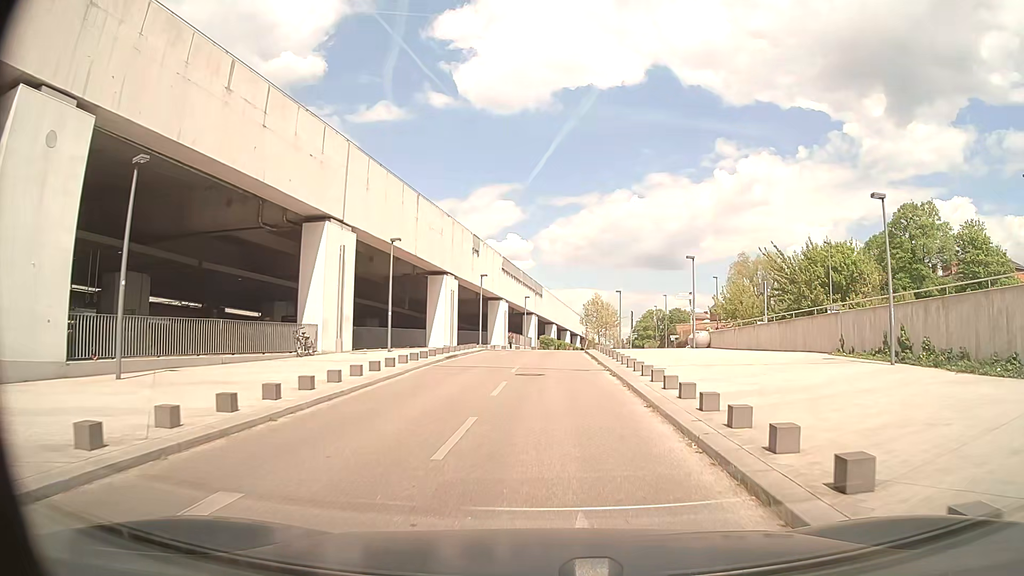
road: service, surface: asphalt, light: Day
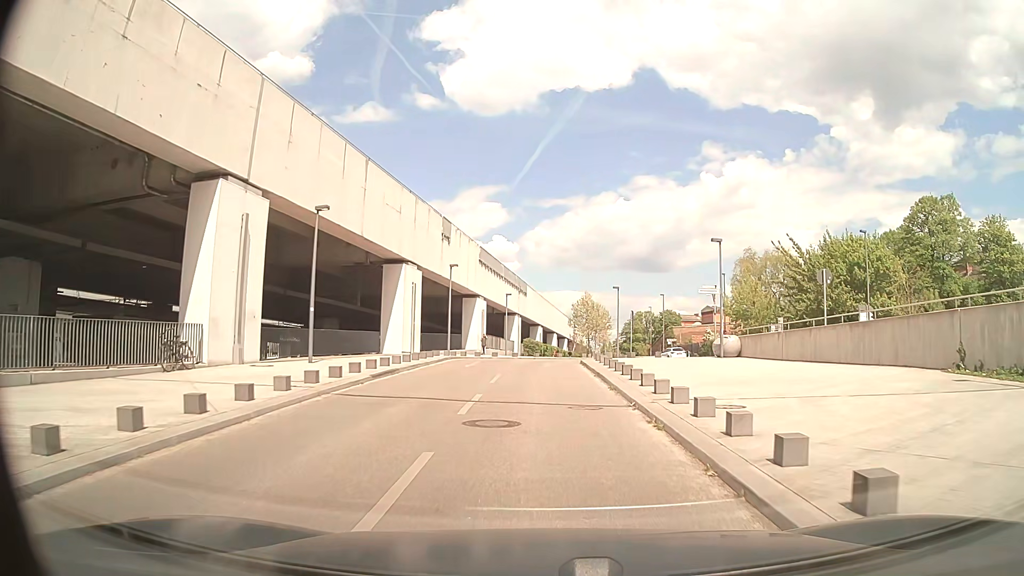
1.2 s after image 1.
(+0.1, +8.9) m; +2°
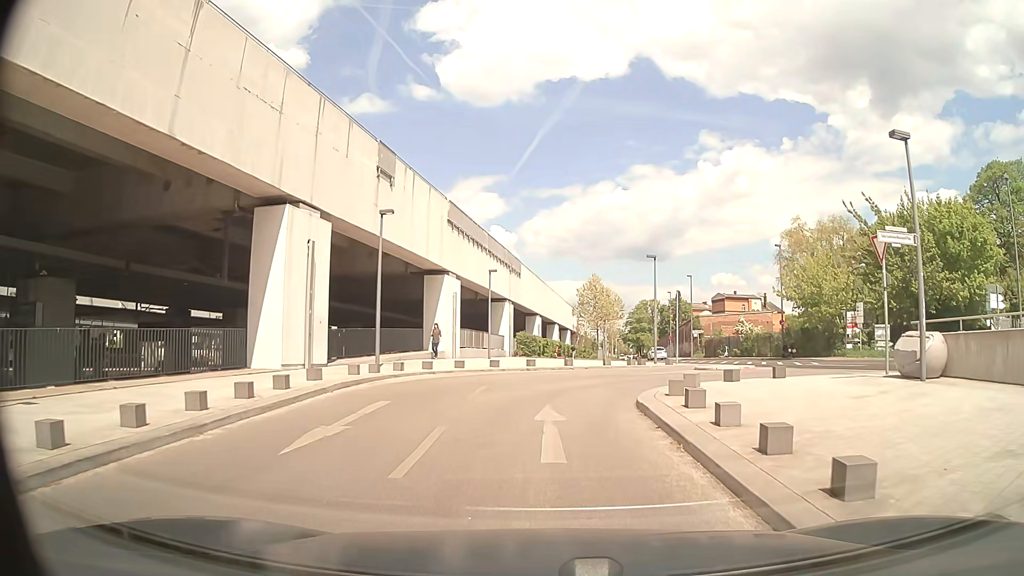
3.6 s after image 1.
(+0.1, +16.1) m; 0°
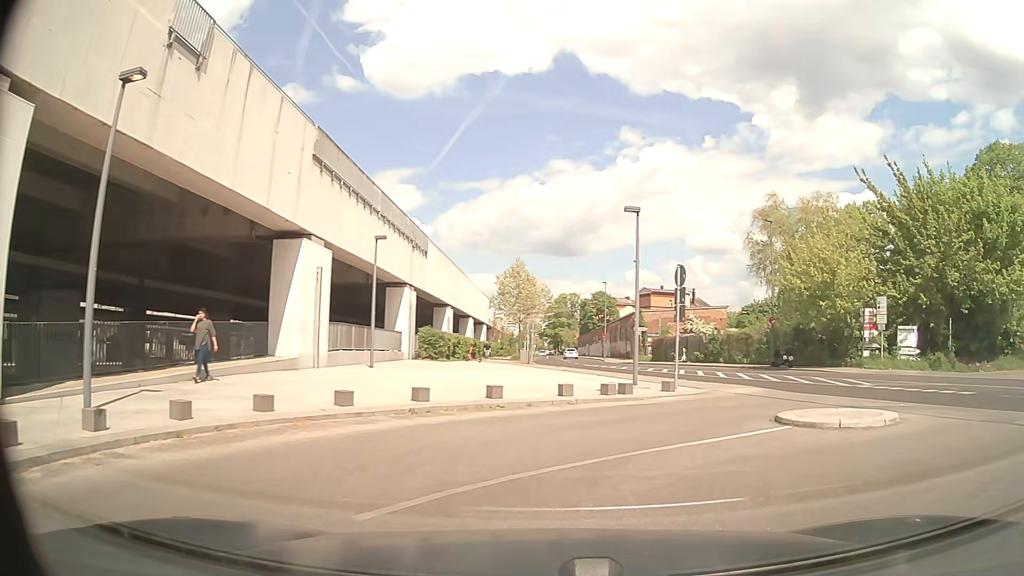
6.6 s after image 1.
(-0.1, +12.4) m; +6°
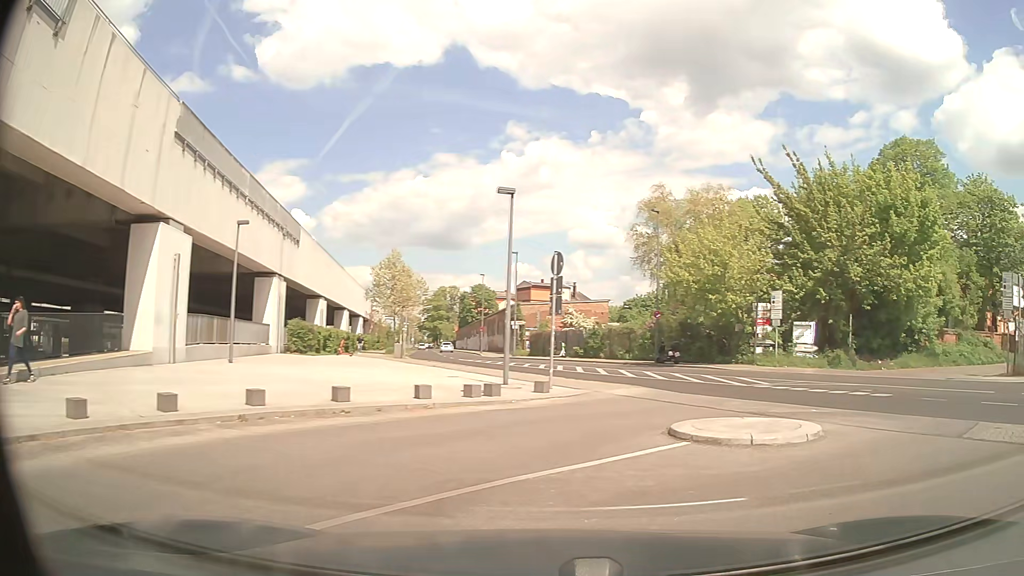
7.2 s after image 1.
(+0.1, +1.8) m; +10°
